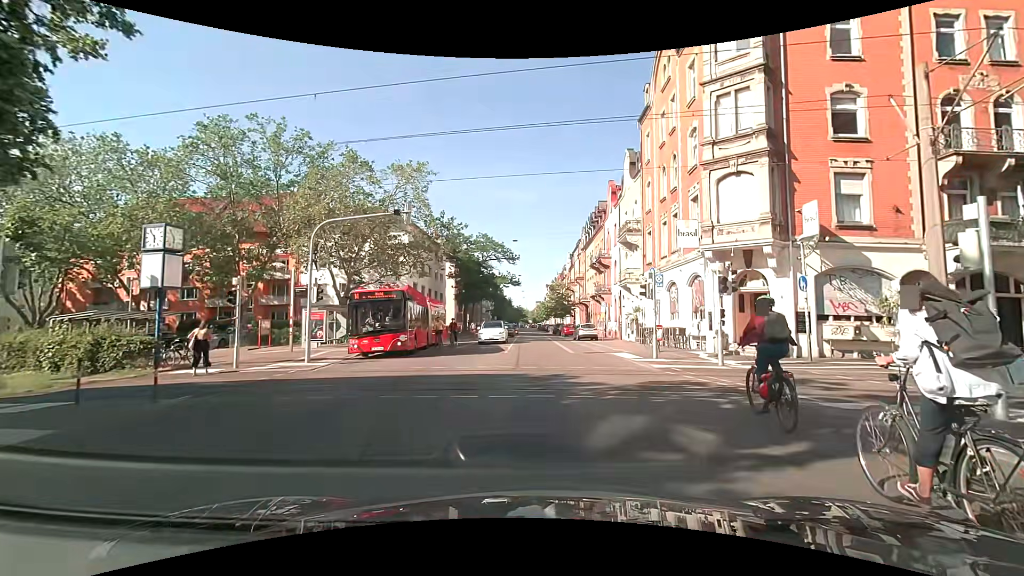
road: secondary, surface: asphalt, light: Day
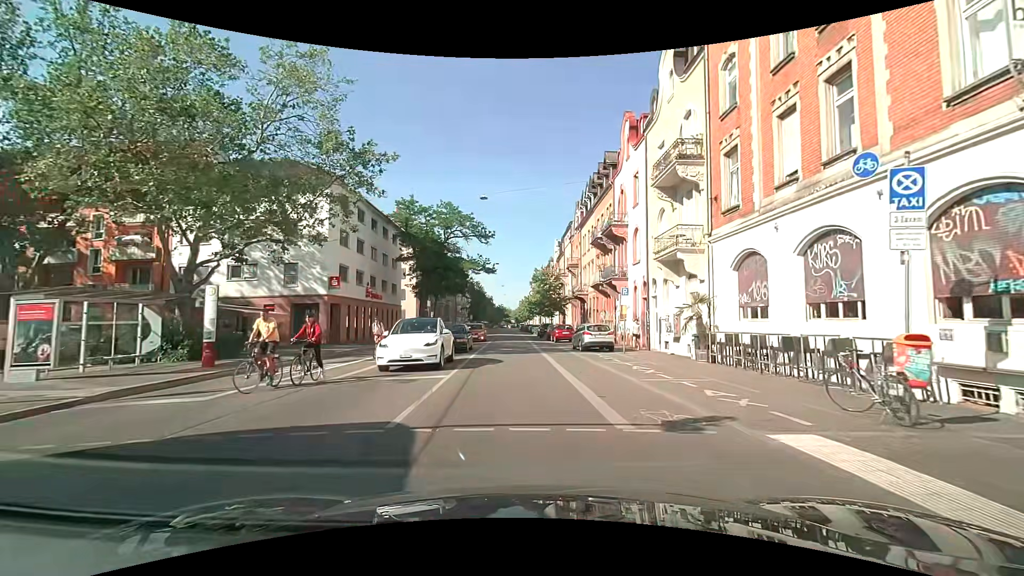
(+0.4, +16.8) m; 0°
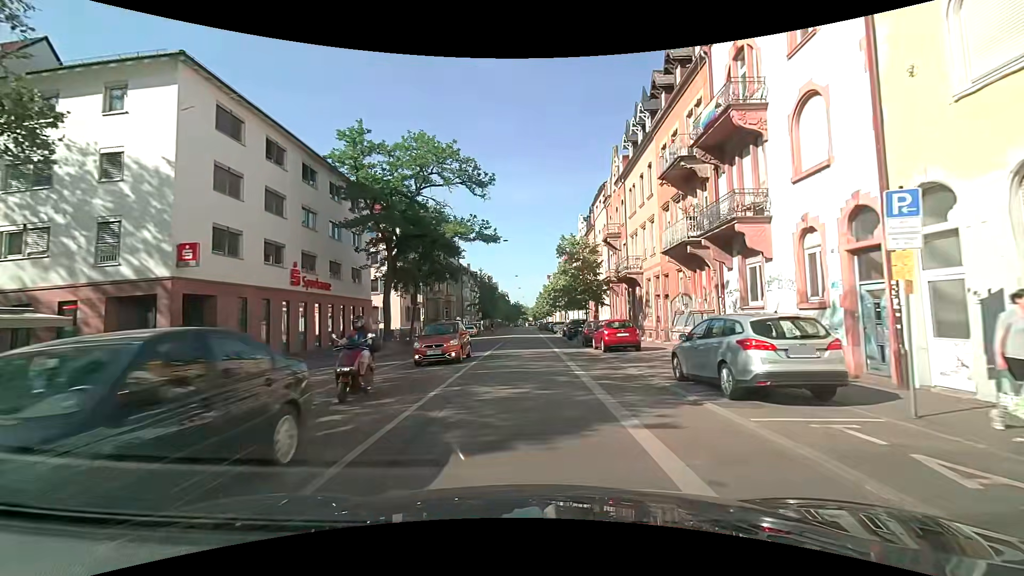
(+0.2, +17.7) m; 0°
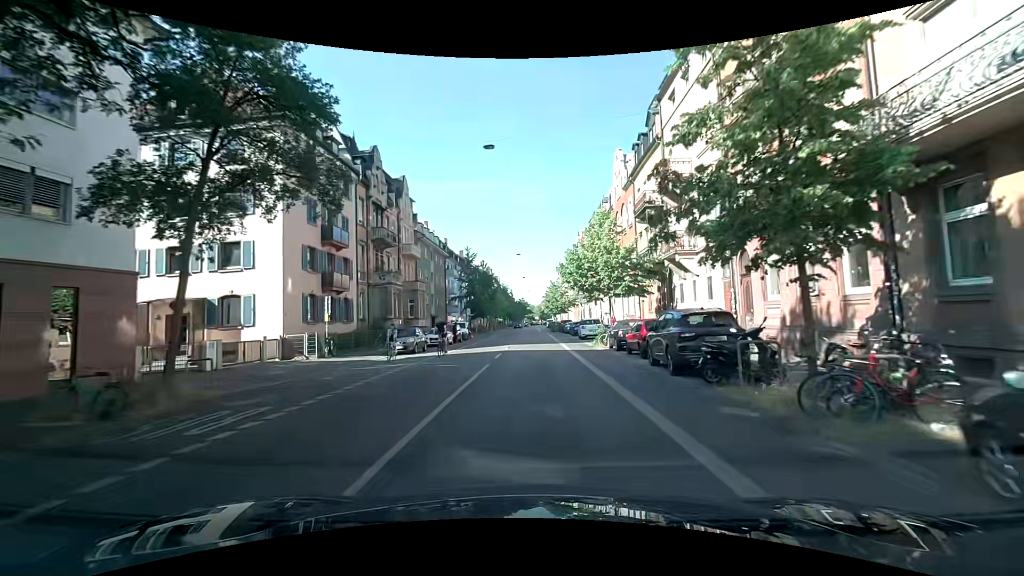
(-0.4, +26.6) m; -1°
